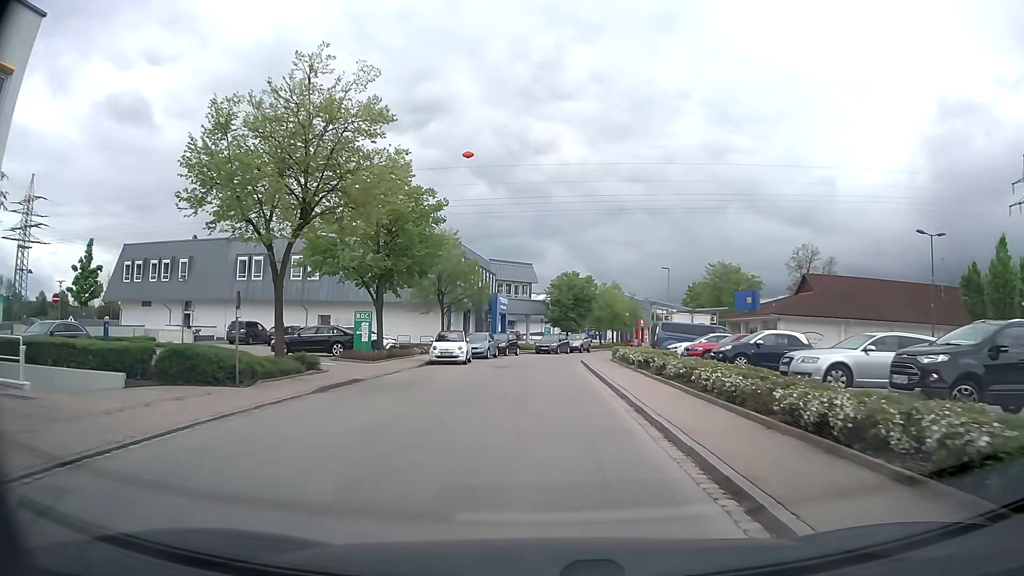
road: tertiary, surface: asphalt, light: Day
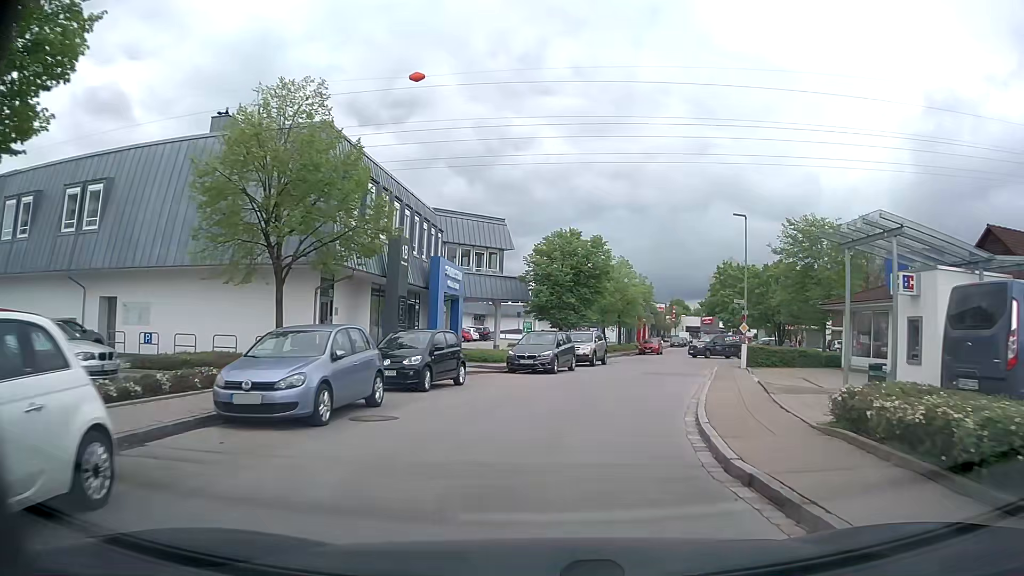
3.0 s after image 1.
(-0.2, +27.4) m; +2°
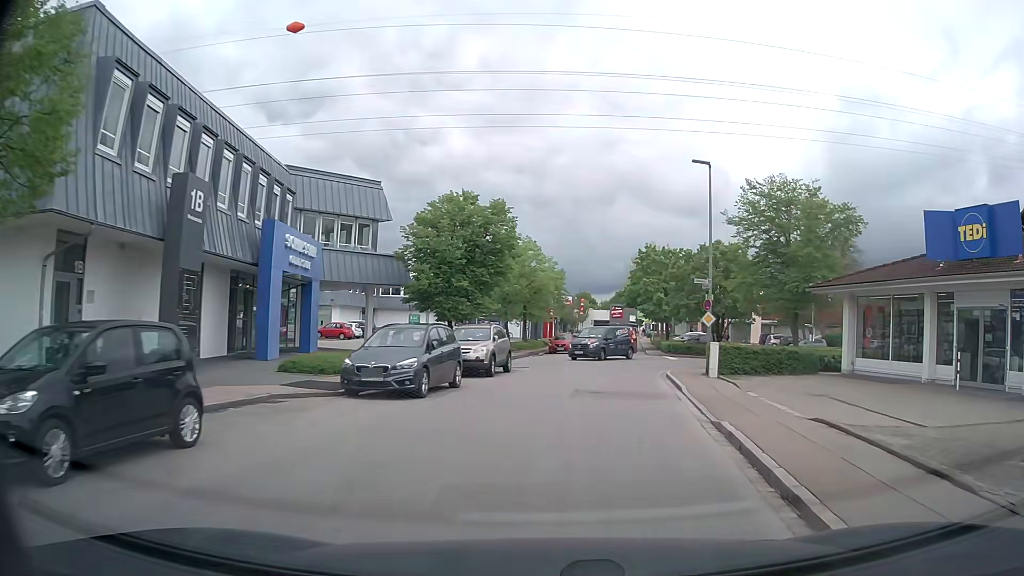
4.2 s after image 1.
(+0.7, +10.4) m; +8°
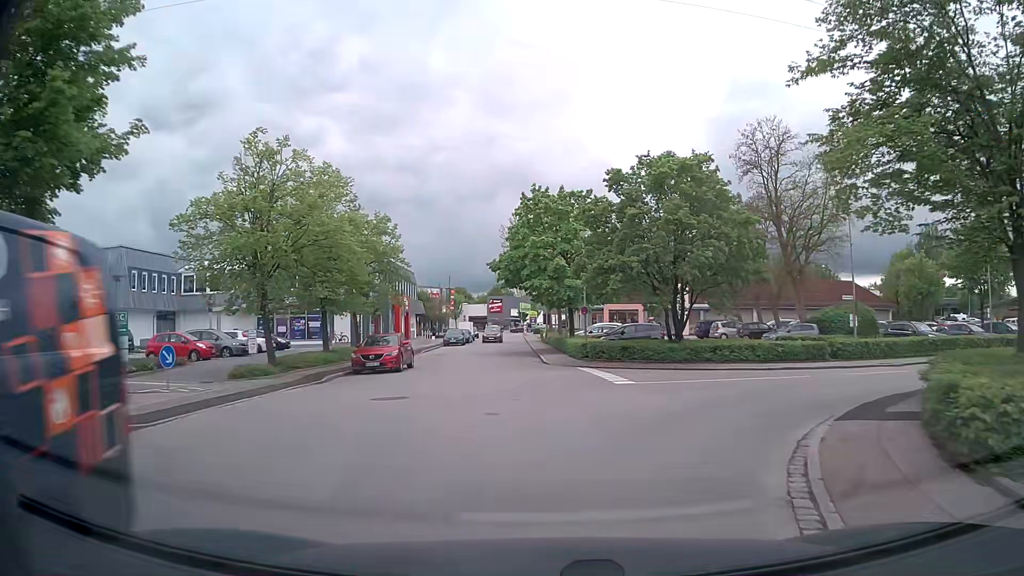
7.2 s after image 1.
(+3.0, +24.6) m; +10°
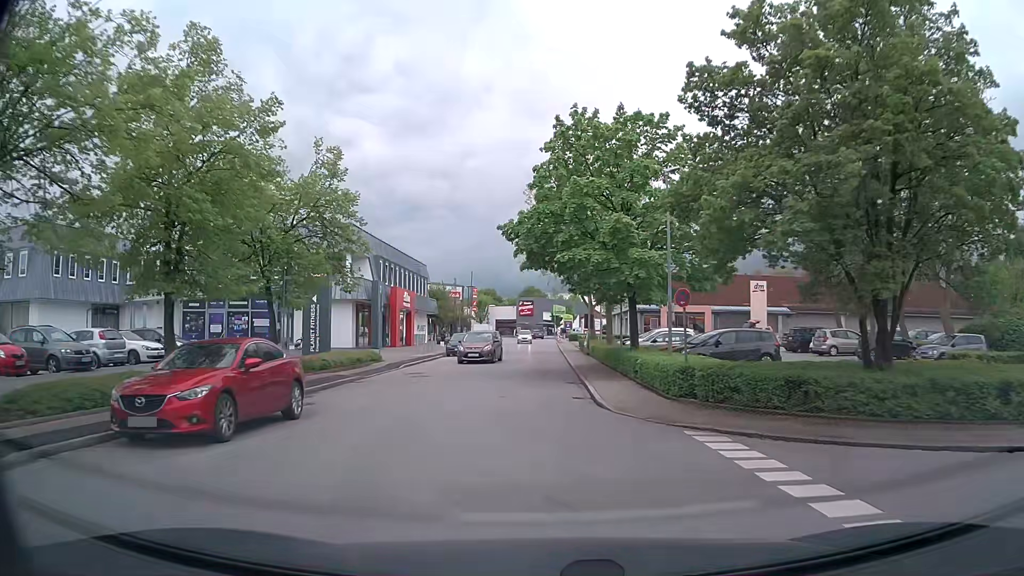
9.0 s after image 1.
(-0.3, +16.3) m; -3°
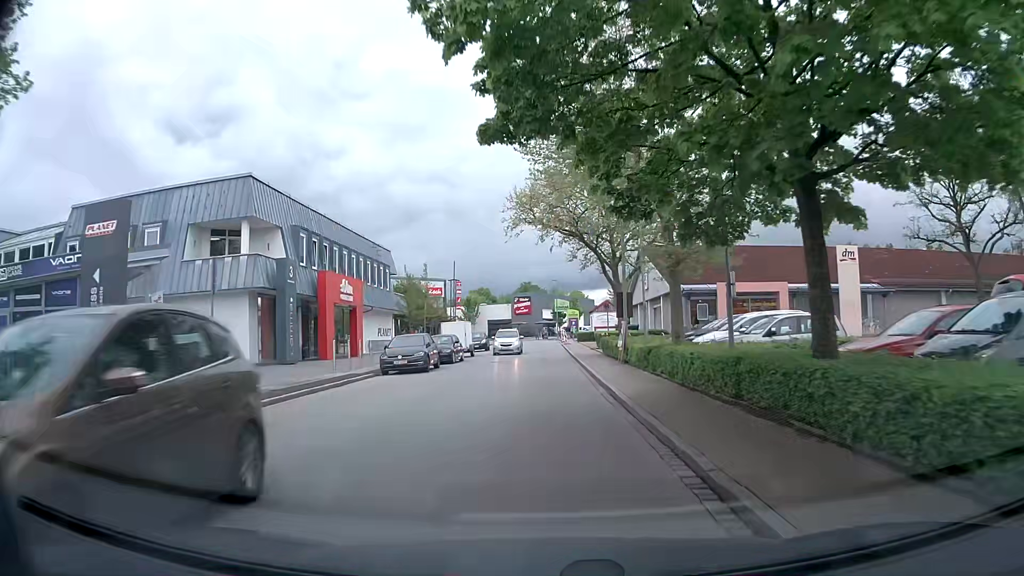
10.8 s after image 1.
(-0.2, +18.0) m; 0°
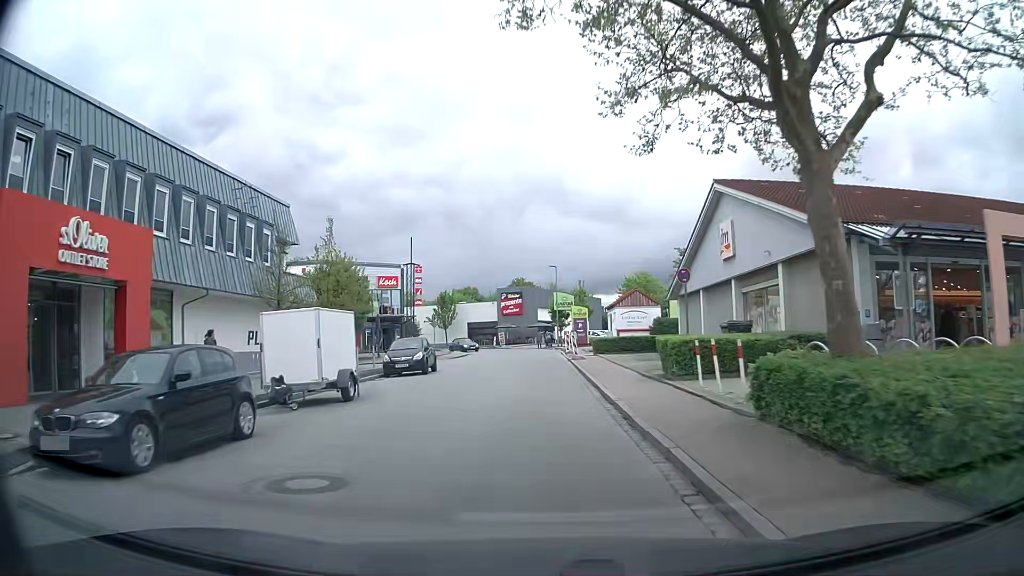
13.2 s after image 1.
(+0.2, +24.7) m; 0°
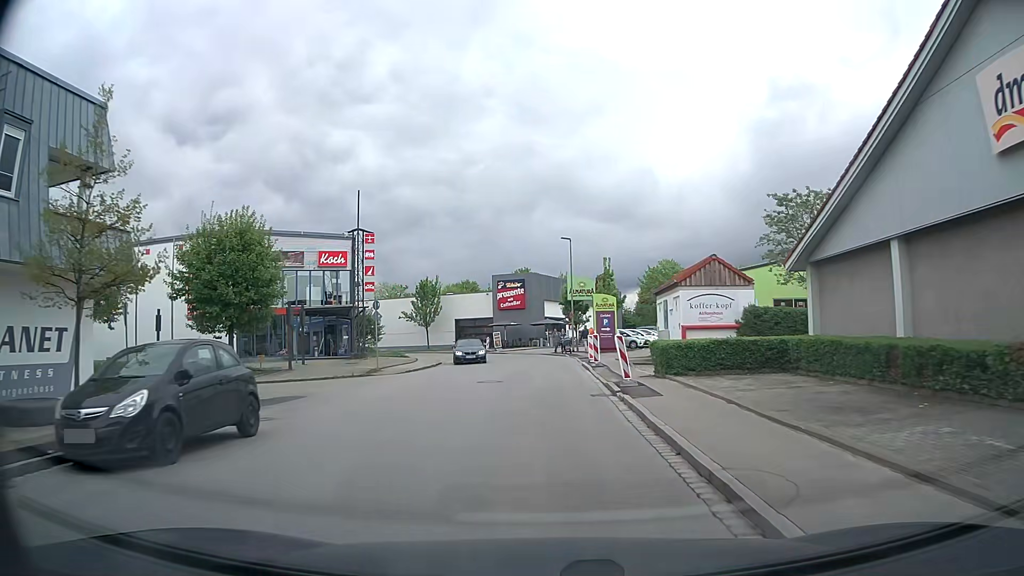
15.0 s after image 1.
(0.0, +19.0) m; -1°
(0, +10) (0, +20) (0, +30) (-1, +40) (-3, +50) (-8, +58) (-15, +65) (-24, +70) (-33, +74) (-42, +78) m
